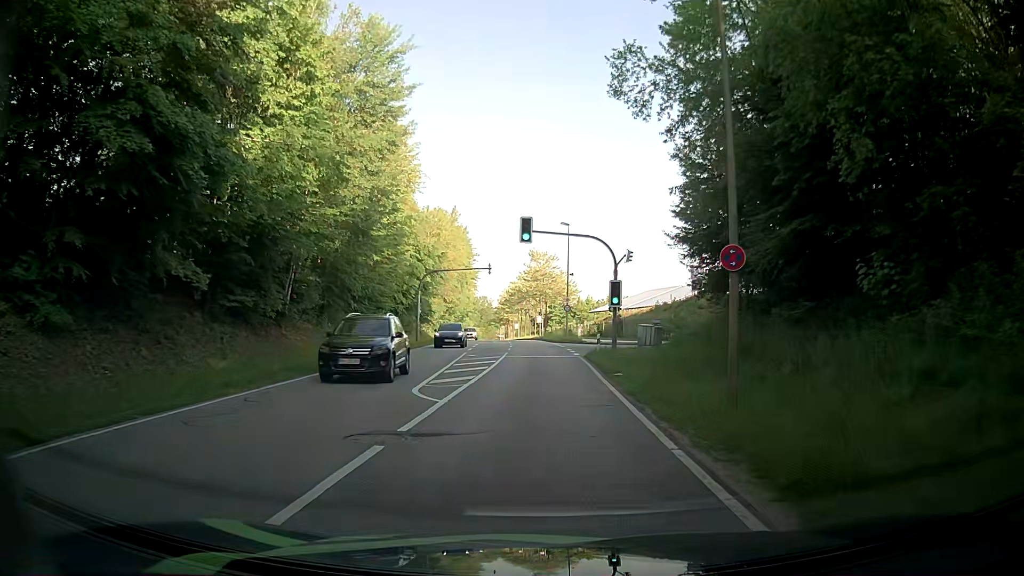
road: secondary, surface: asphalt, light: Day
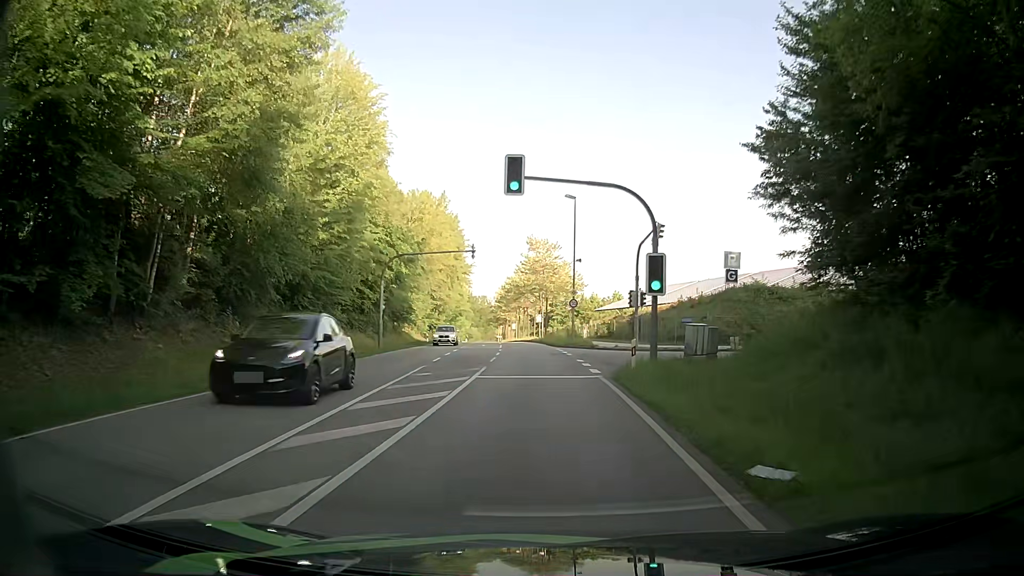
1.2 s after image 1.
(+0.3, +12.6) m; +1°
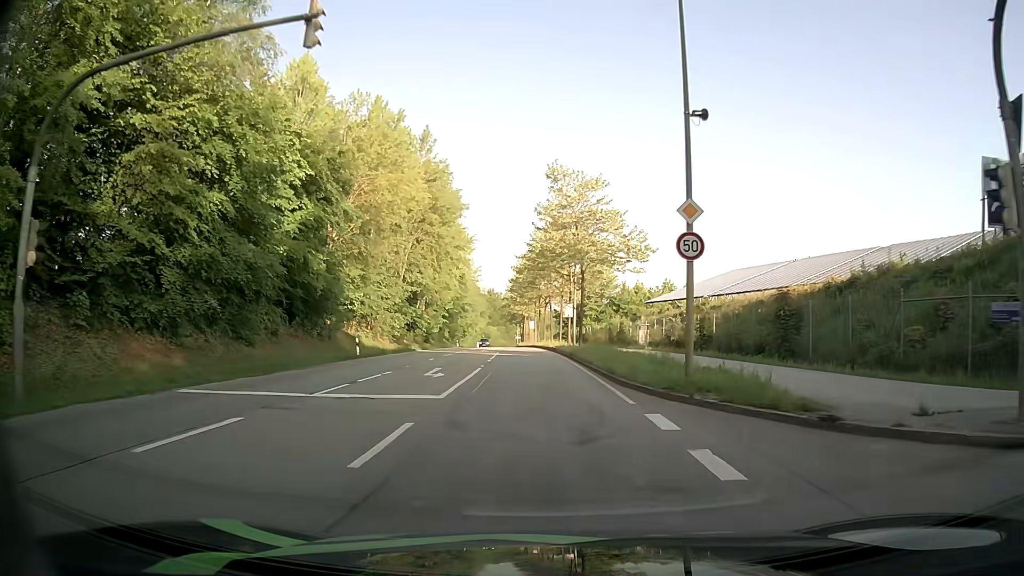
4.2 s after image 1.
(-0.6, +32.5) m; -3°
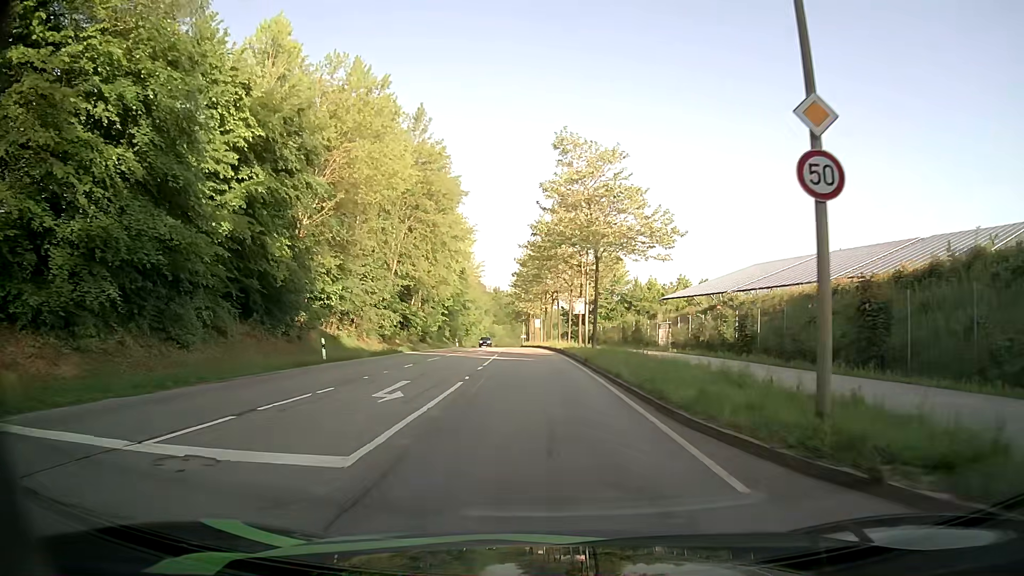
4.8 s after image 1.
(0.0, +6.6) m; 0°
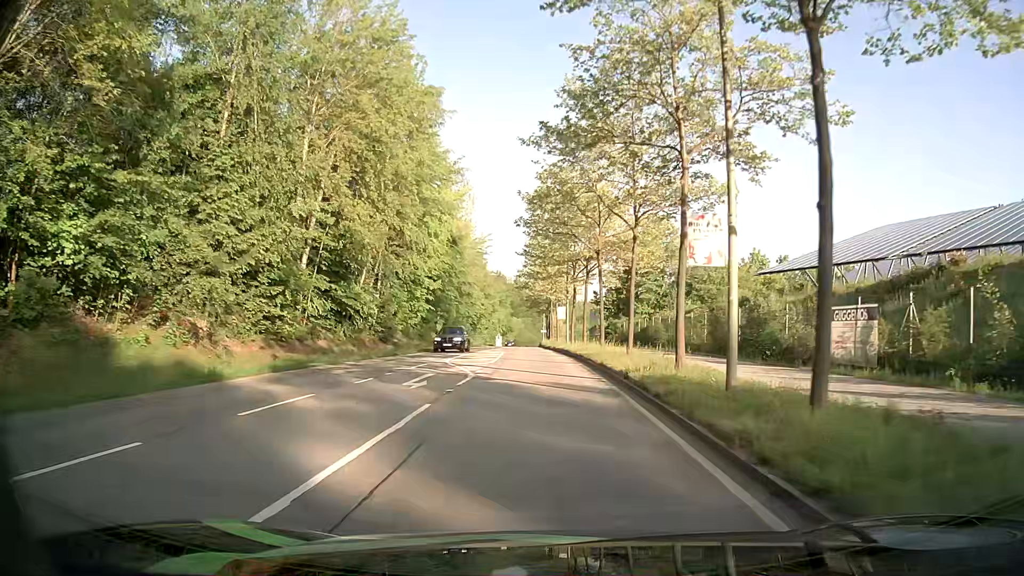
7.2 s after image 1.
(-0.5, +27.0) m; -2°
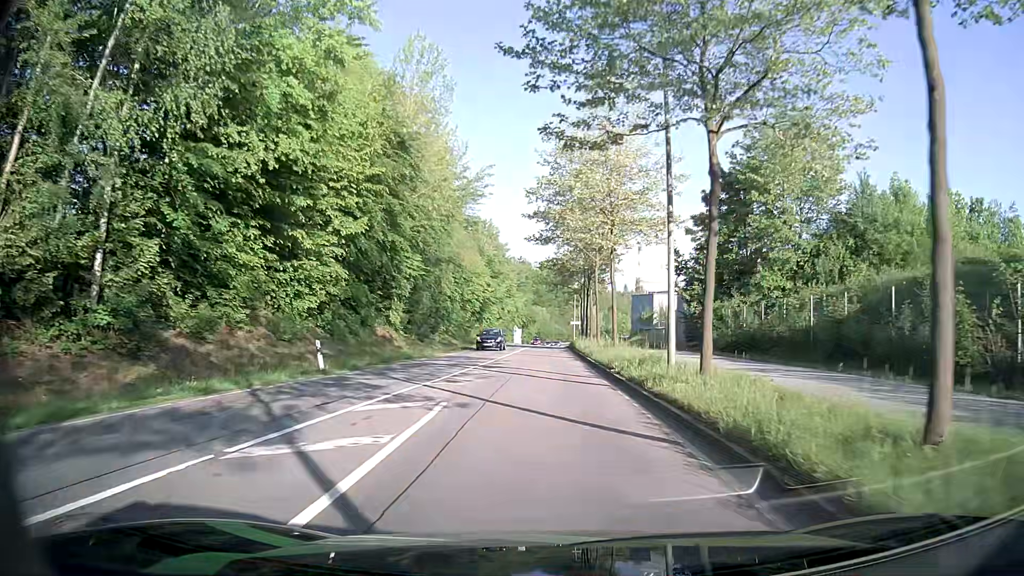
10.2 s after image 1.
(-0.8, +34.4) m; -2°
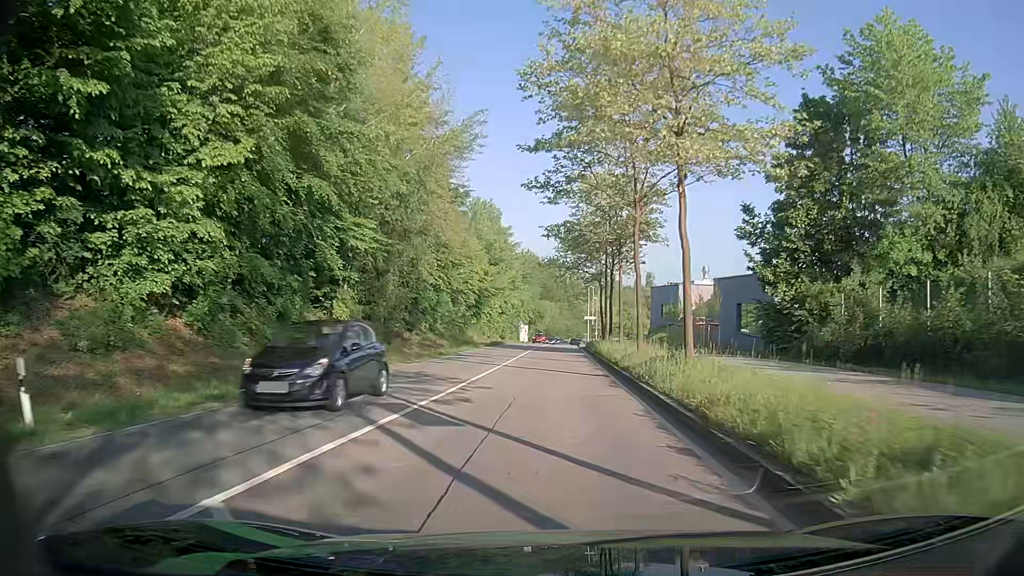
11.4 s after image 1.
(-0.1, +13.6) m; 0°
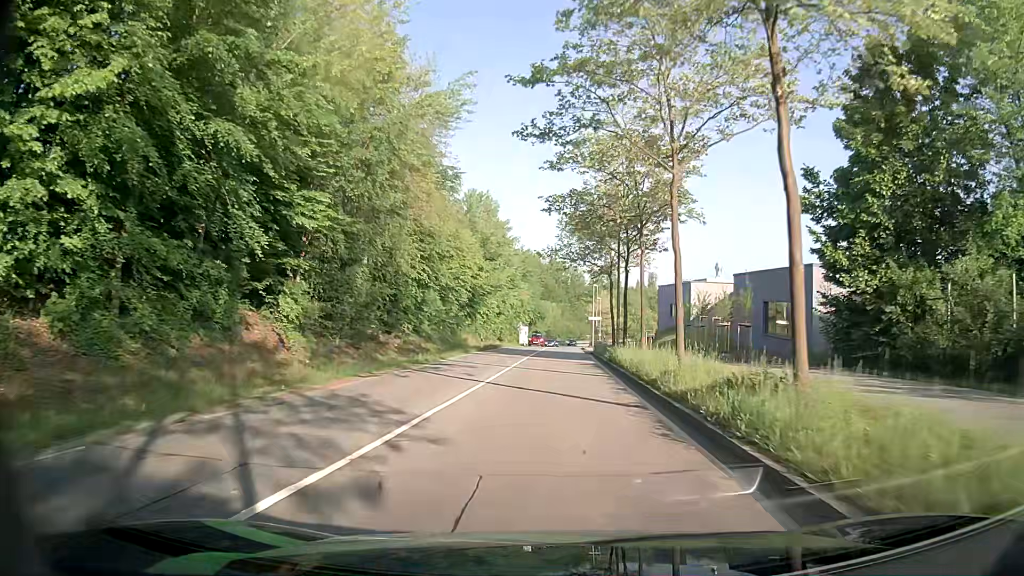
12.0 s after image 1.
(0.0, +6.8) m; 0°
(0, +10) (0, +20) (0, +30) (0, +40) (+1, +50) (+1, +60) (+1, +70) (+2, +80) (+2, +90) (+3, +100) m
